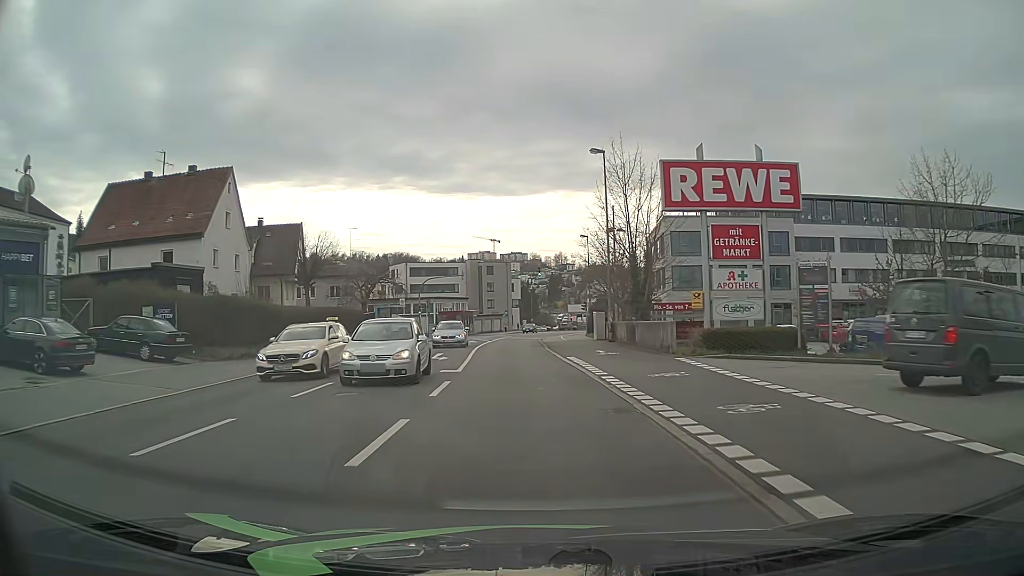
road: tertiary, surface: asphalt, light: Day
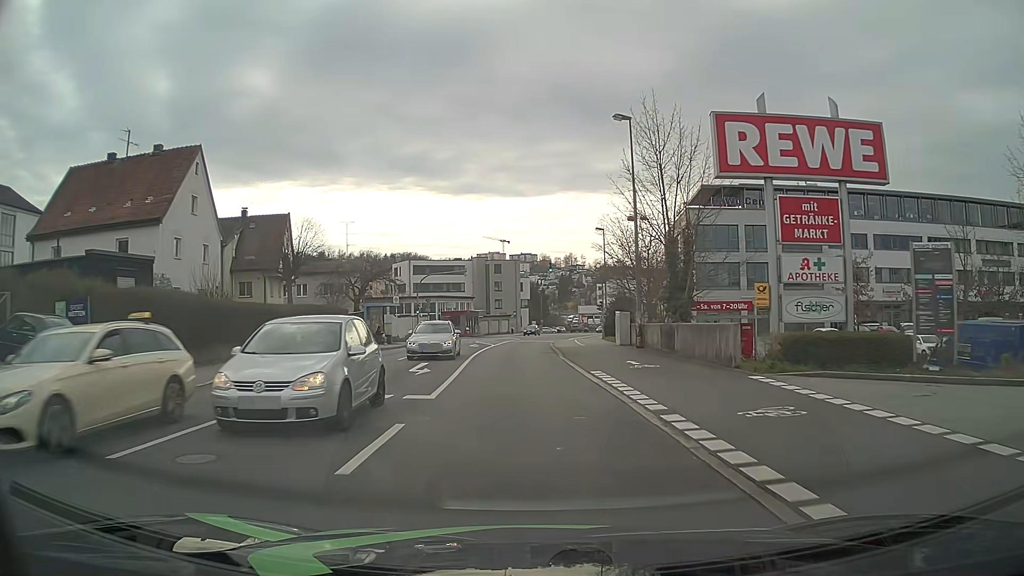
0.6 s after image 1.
(0.0, +6.5) m; 0°
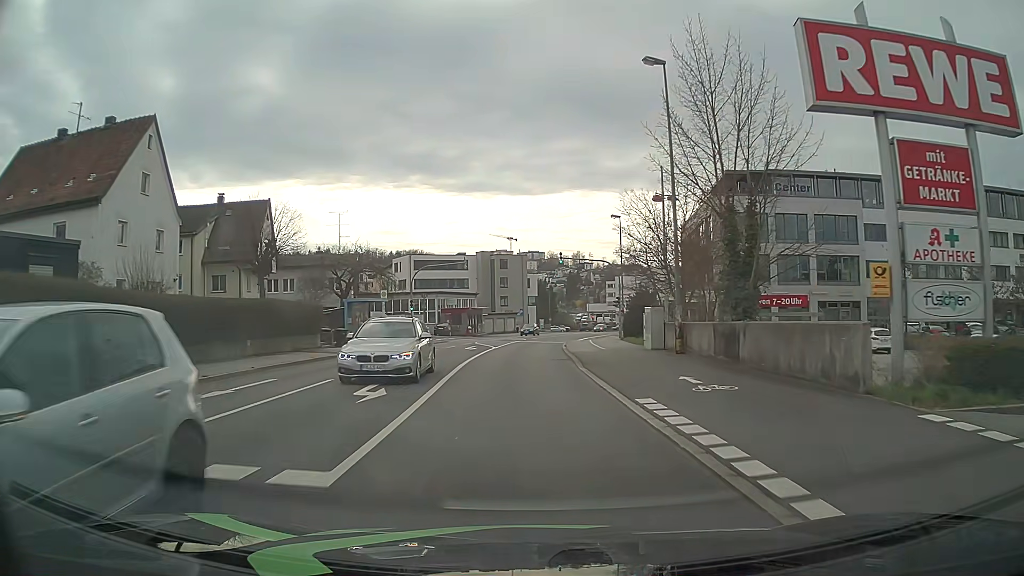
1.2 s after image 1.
(-0.1, +6.7) m; -1°
(0, +10) (0, +20) (0, +30) (0, +40) (0, +50) (+1, +60) (+2, +70) (+4, +80) (+6, +90) (+8, +99) m
